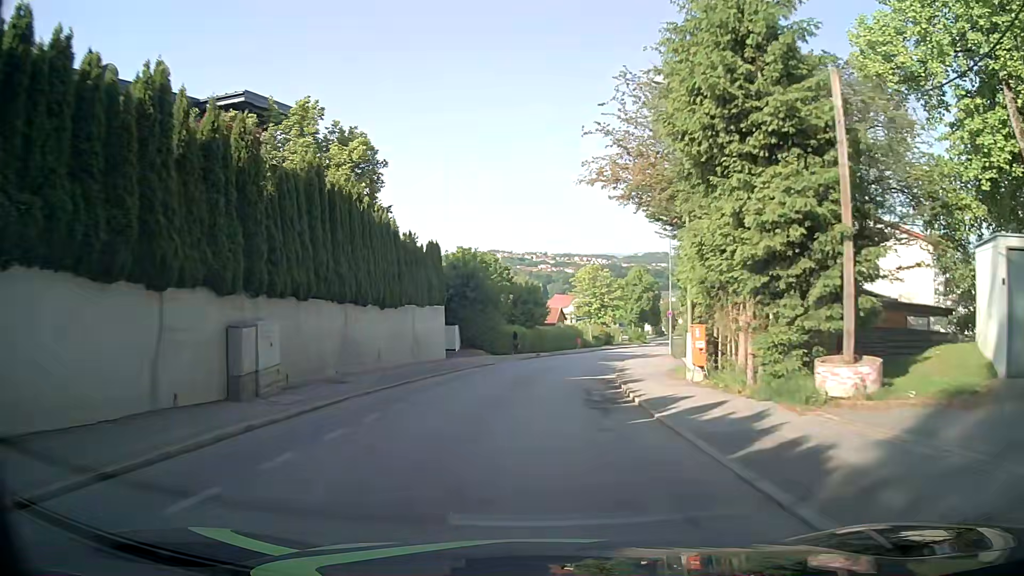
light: Day
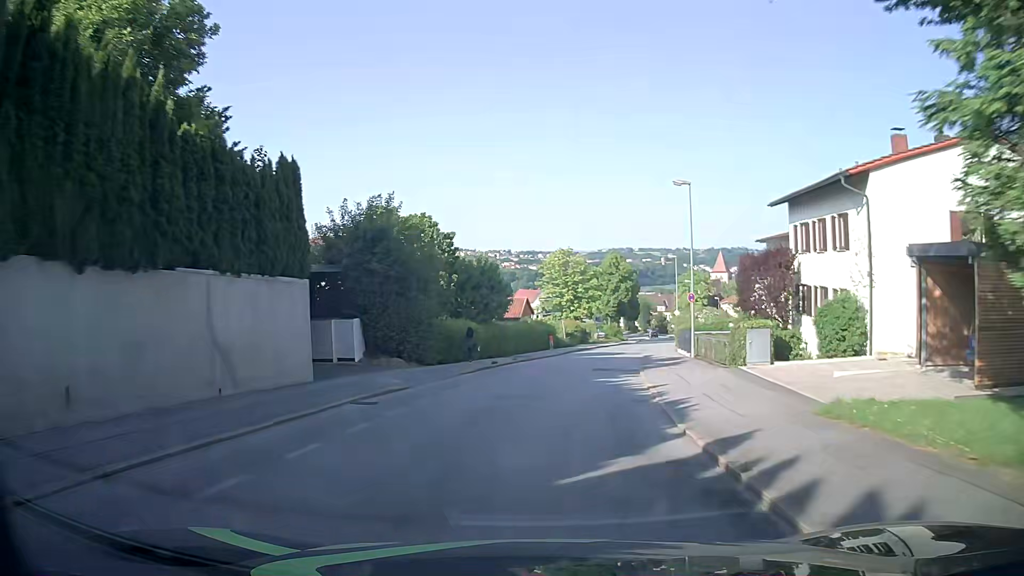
(+0.4, +15.3) m; +3°
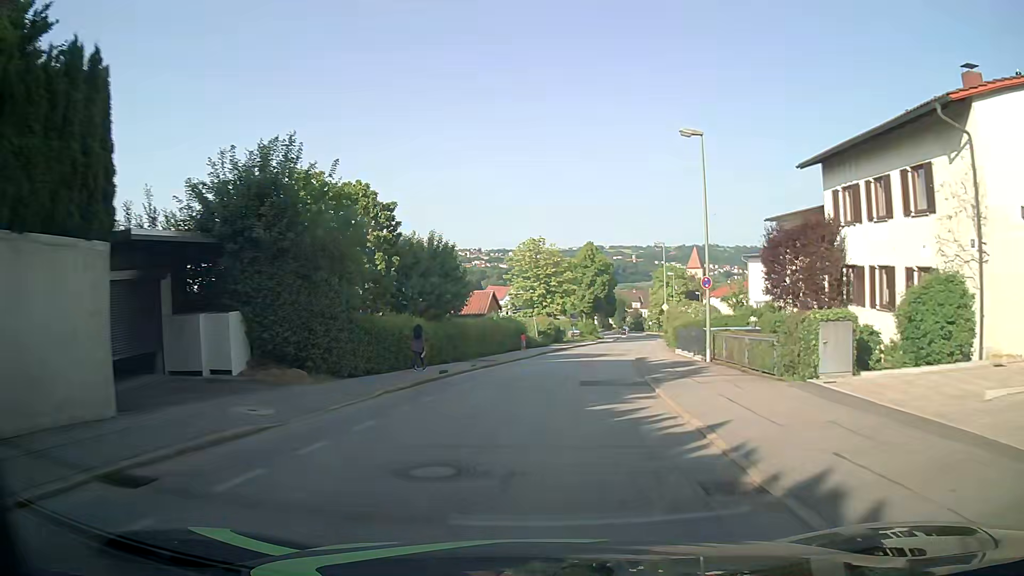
(+0.2, +7.6) m; +3°
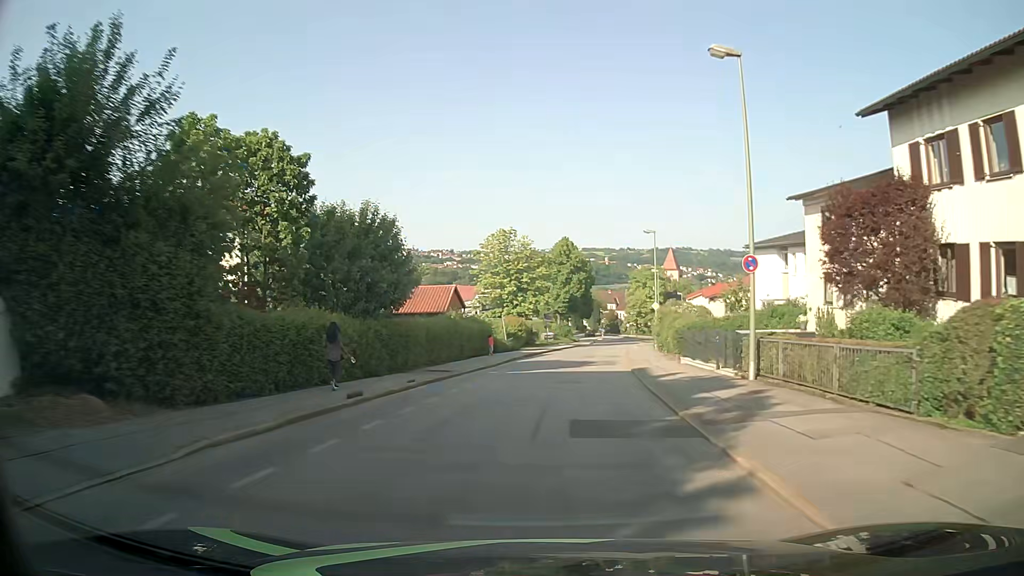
(+0.2, +7.6) m; +3°
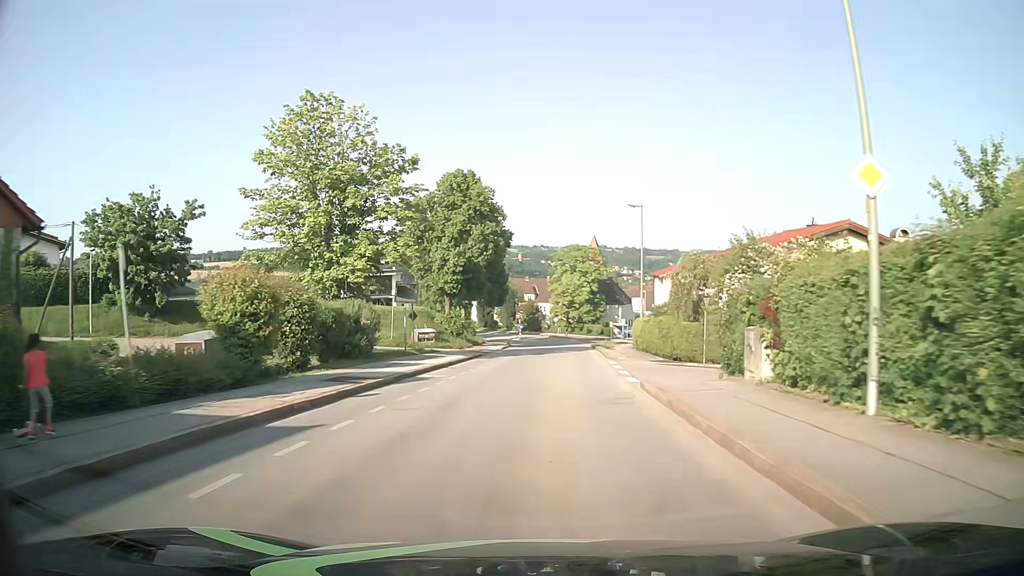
(+2.9, +38.0) m; +8°
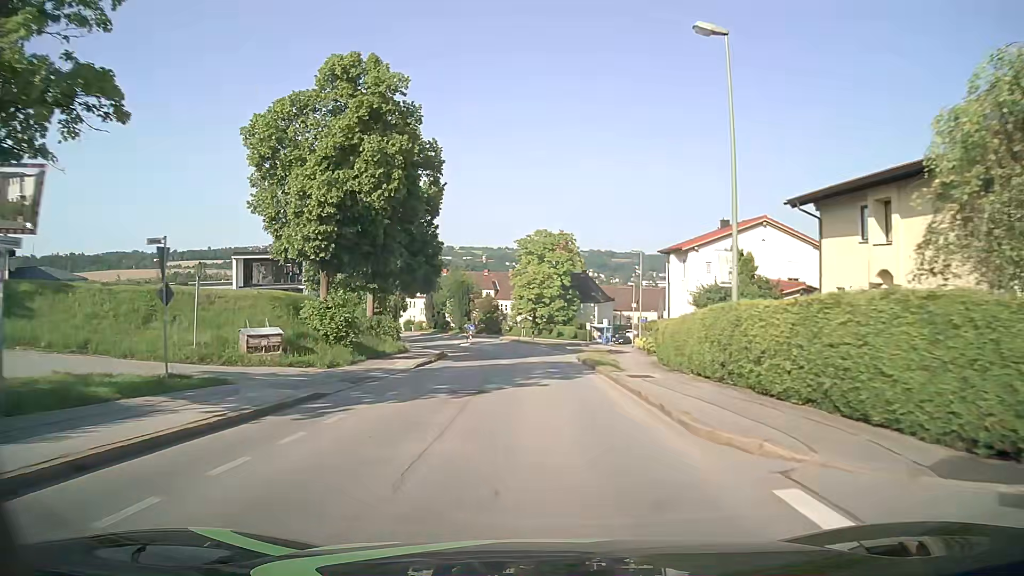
(+0.7, +22.8) m; +3°
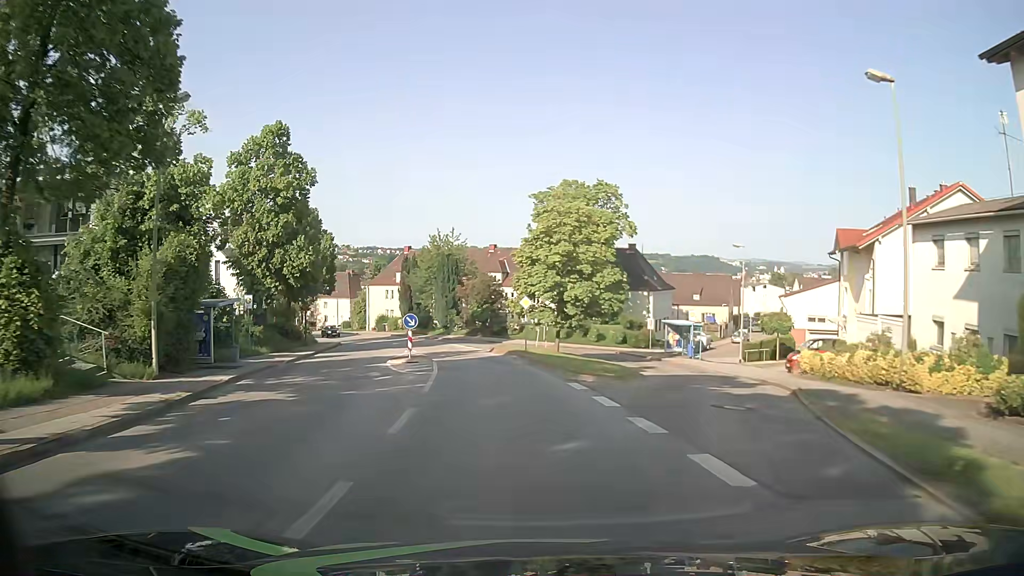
(+0.2, +38.1) m; -2°
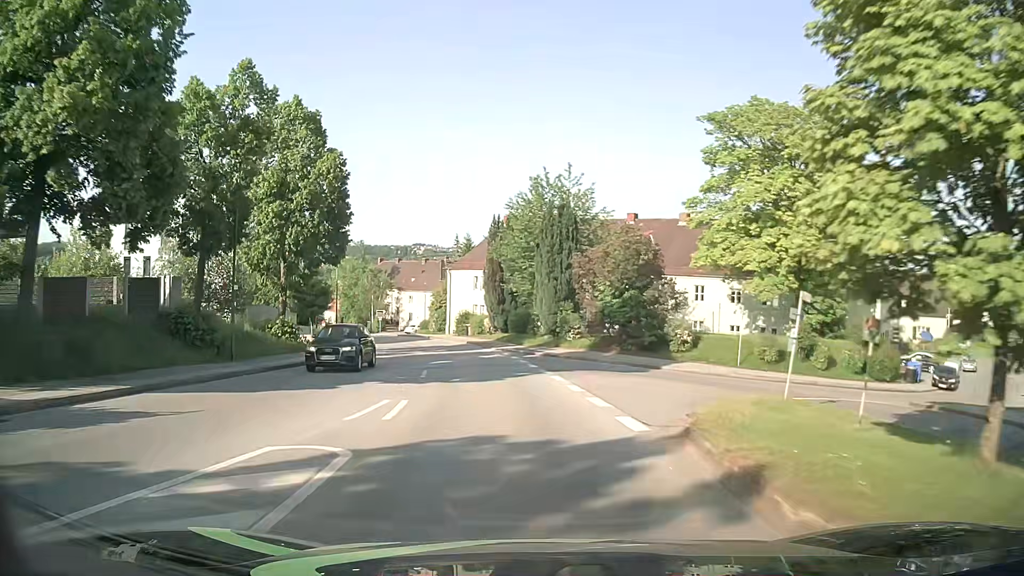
(-2.7, +30.1) m; -10°
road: residential
(0, +10) (-1, +20) (-3, +30) (-4, +40) (-7, +49) (-10, +59) (-14, +68) (-18, +77) (-22, +86) (-27, +95) m
